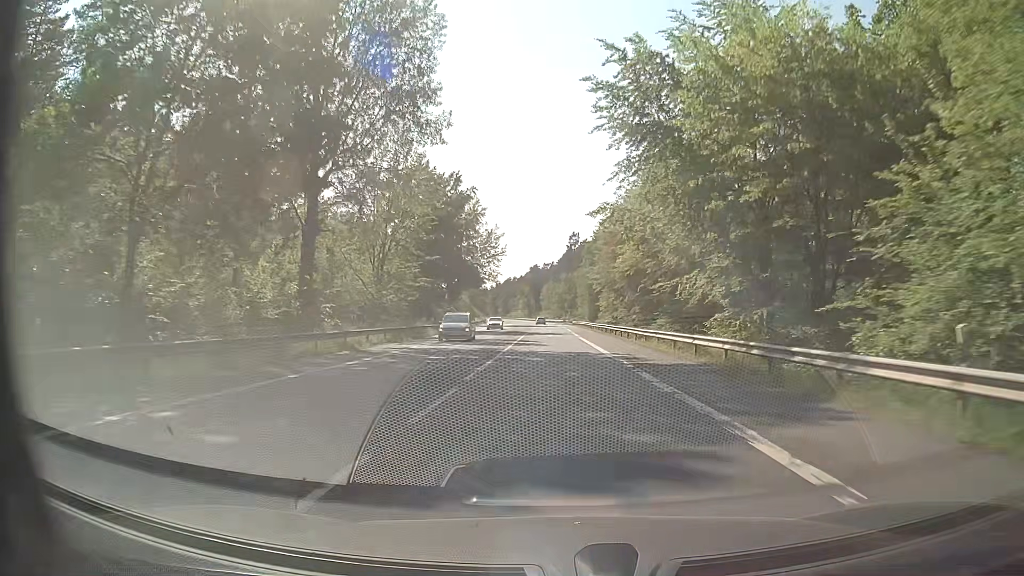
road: secondary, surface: asphalt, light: Day
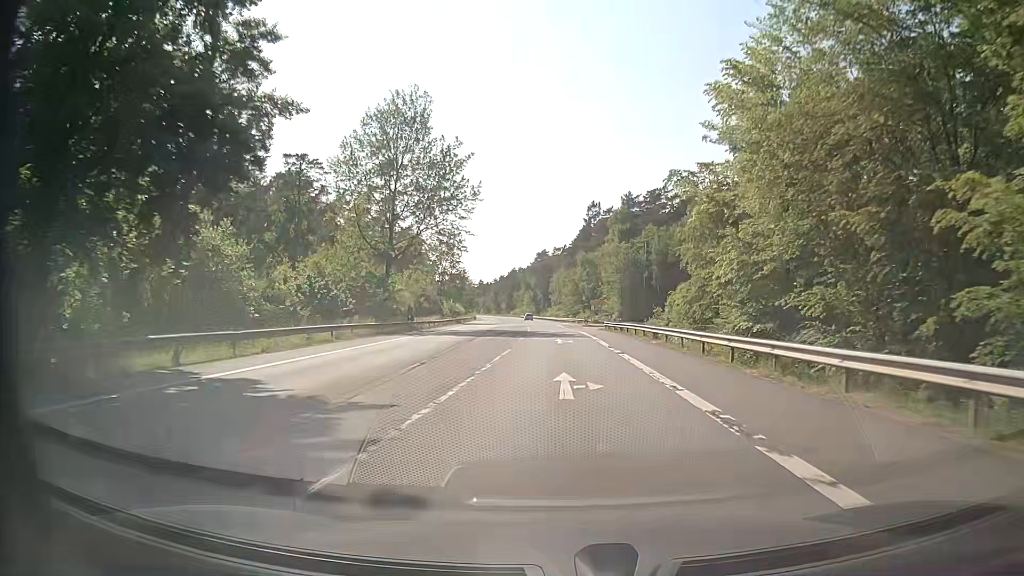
(-0.2, +56.3) m; 0°
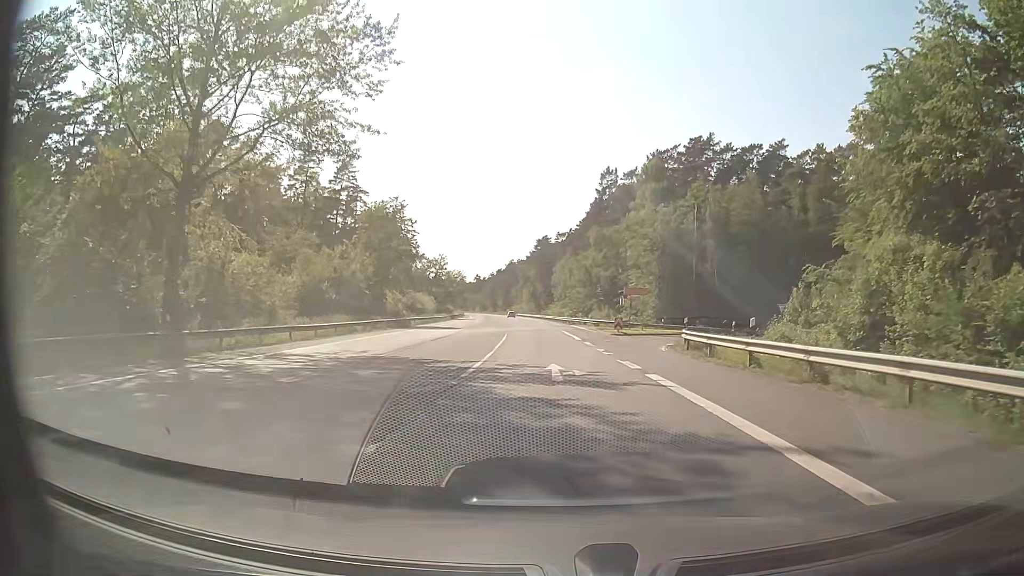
(-0.4, +37.5) m; -1°
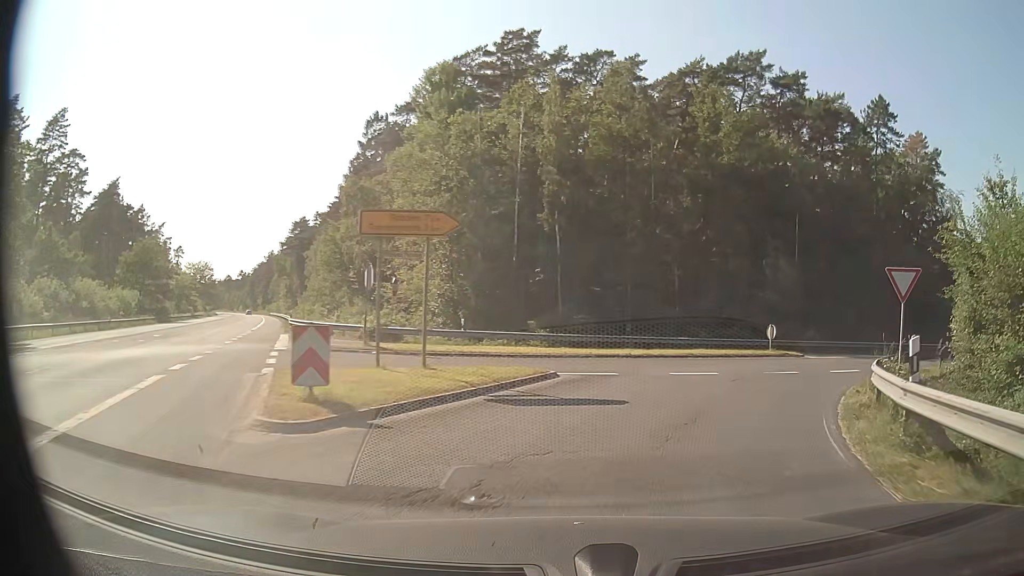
(+3.6, +33.9) m; +19°
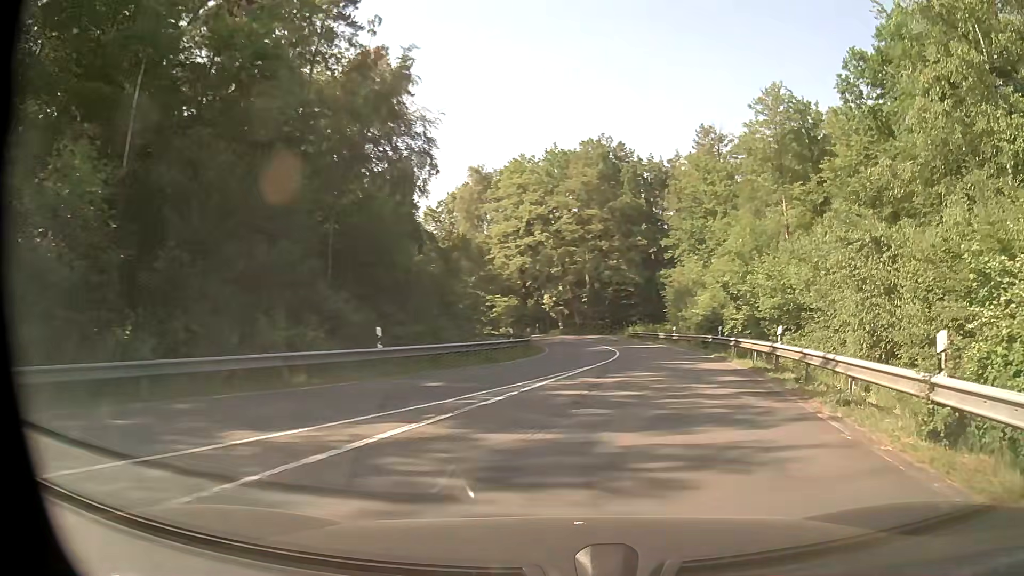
(+10.8, +24.0) m; +50°
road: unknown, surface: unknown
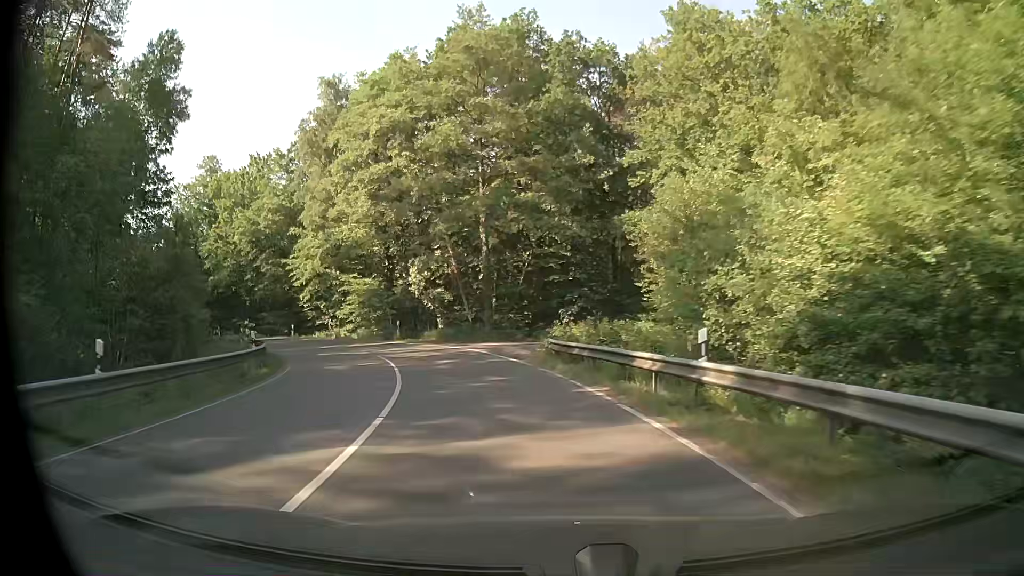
(+4.8, +33.3) m; +4°
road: secondary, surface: asphalt
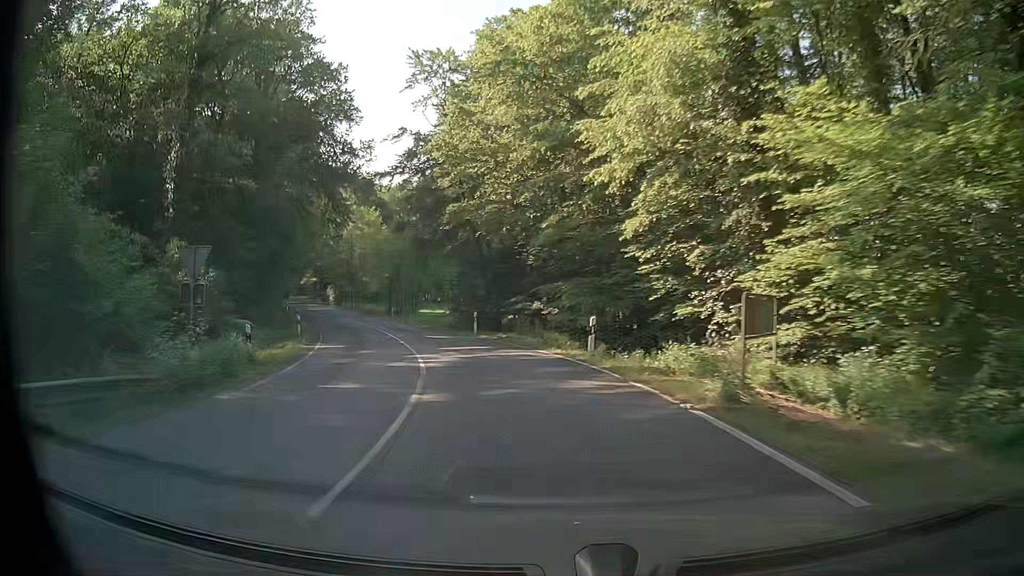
(-11.7, +39.1) m; -34°
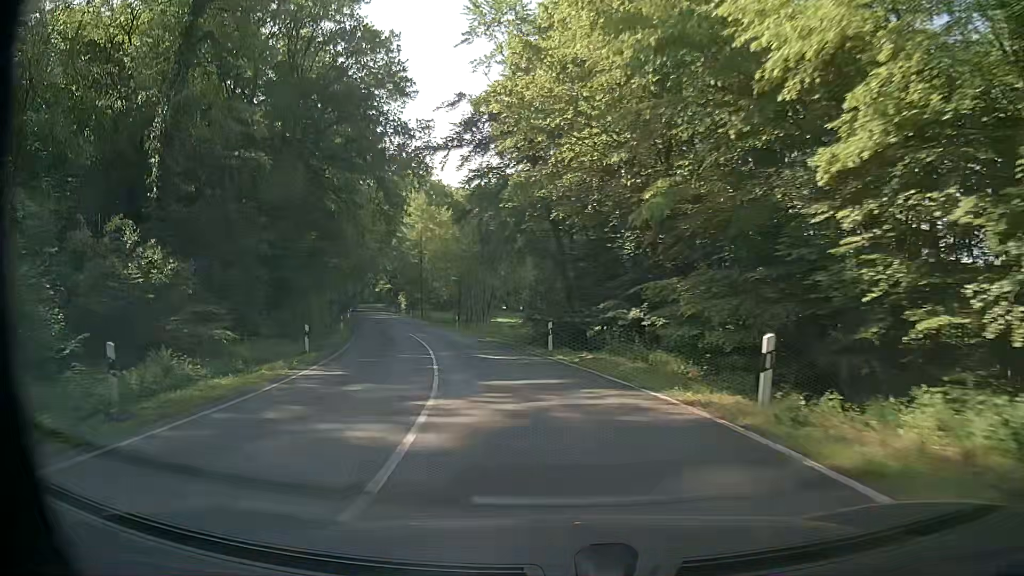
(-0.7, +8.9) m; -8°
(-1, +10) (-2, +20) (-4, +30) (-7, +39) (-9, +49) (-12, +59) (-15, +68) (-18, +78) (-21, +87) (-24, +97) m
